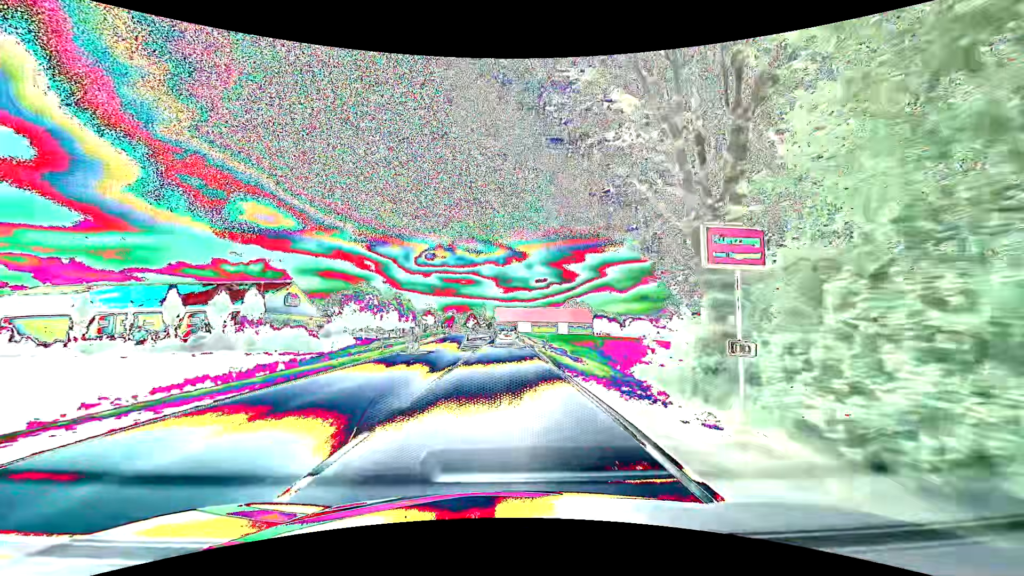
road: primary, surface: asphalt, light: Day
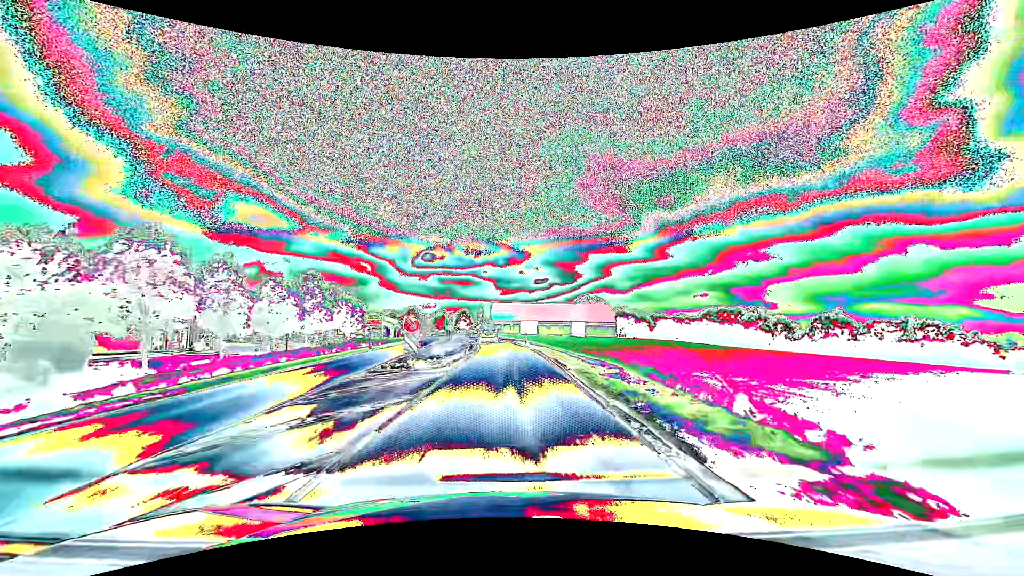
(-0.1, +40.5) m; 0°
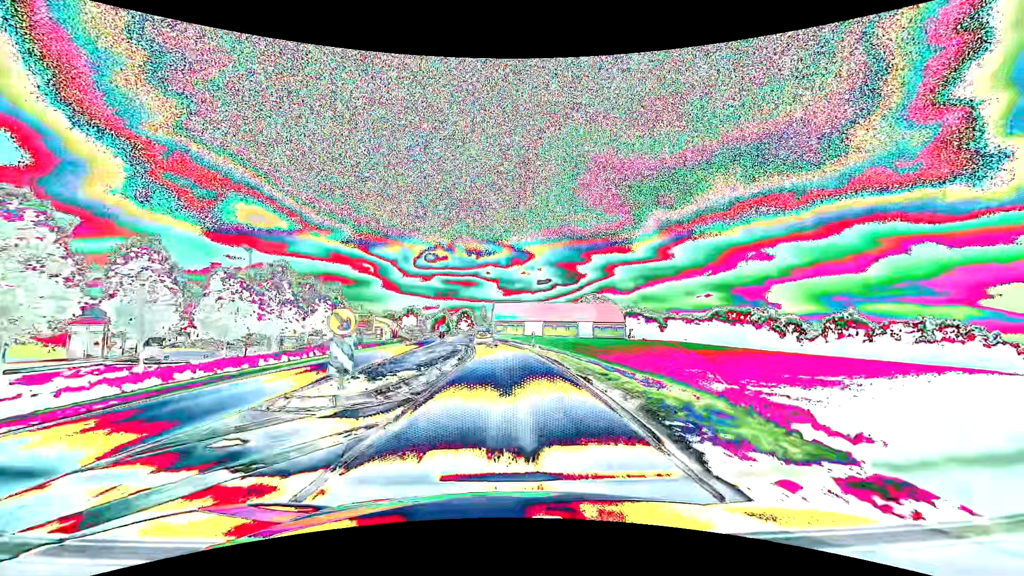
(0.0, +7.9) m; 0°
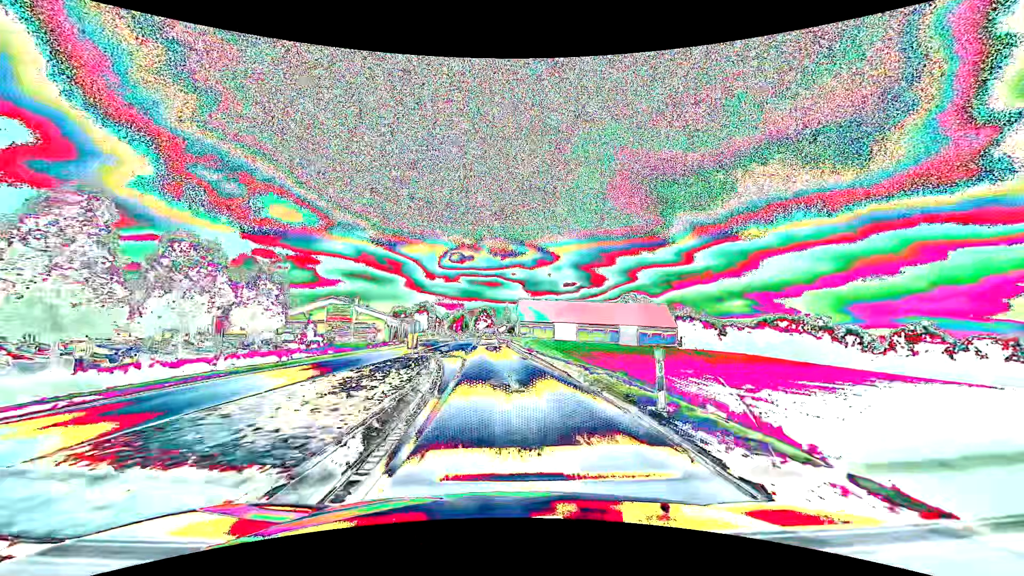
(-0.5, +23.6) m; -3°
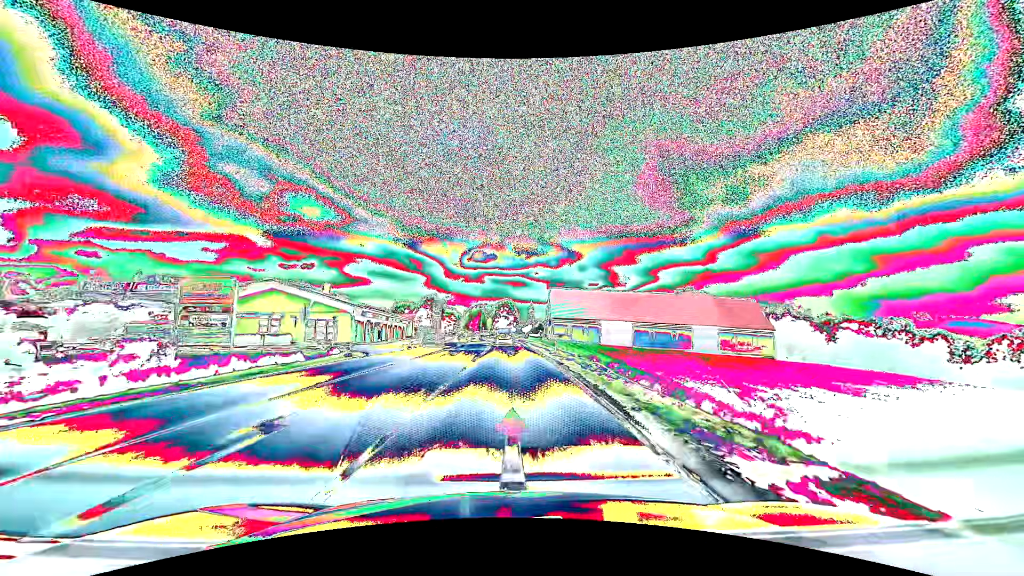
(-1.0, +31.6) m; -3°
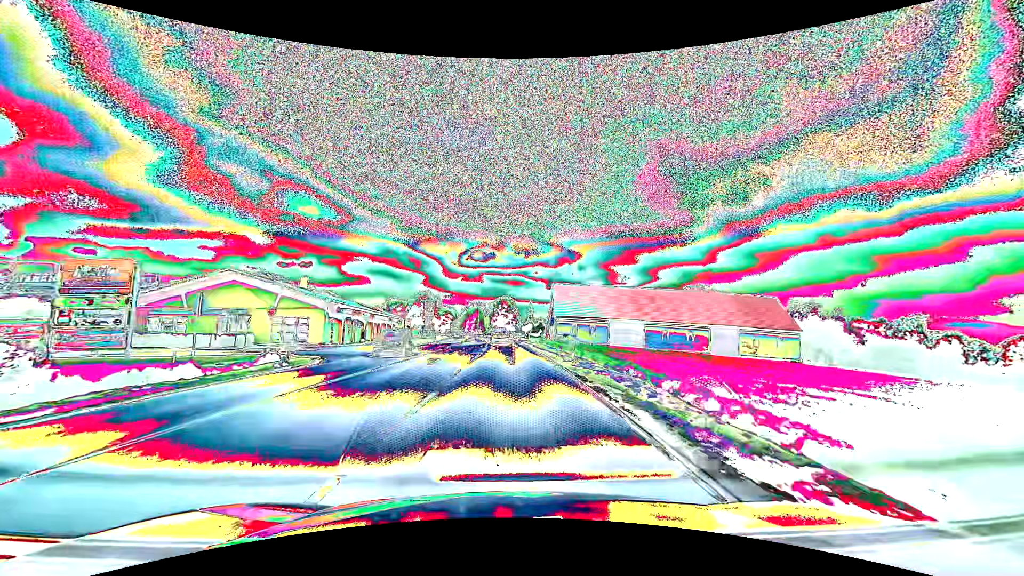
(0.0, +7.9) m; 0°
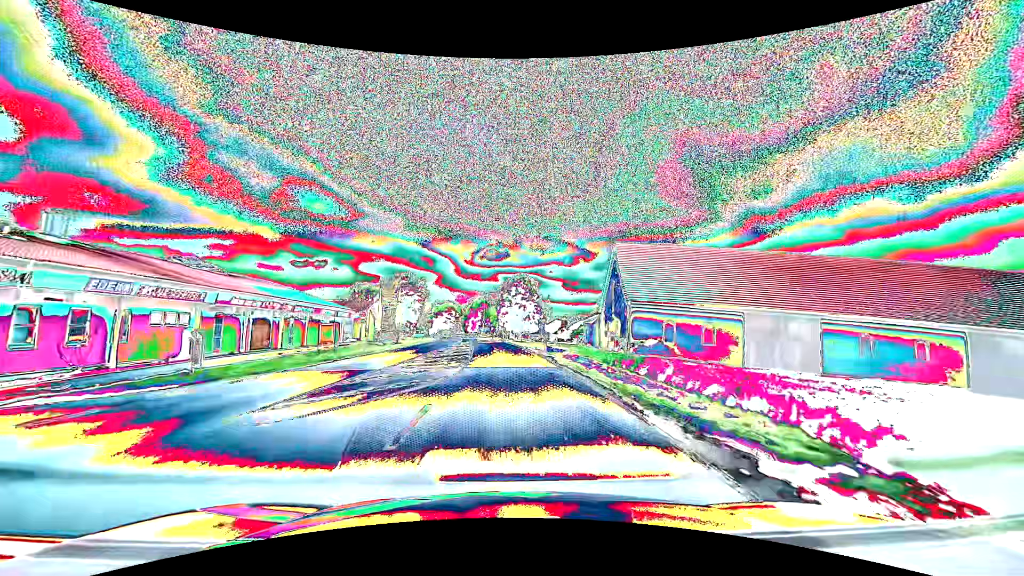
(-0.2, +39.8) m; -2°
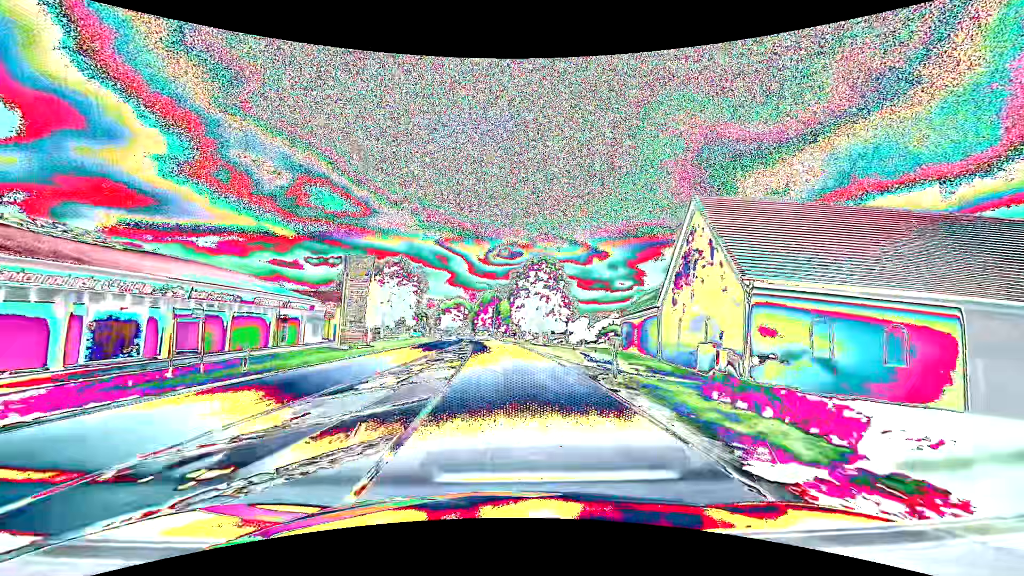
(-0.2, +15.9) m; -1°
(0, +10) (0, +20) (-1, +30) (-1, +40) (-2, +50) (-3, +60) (-4, +70) (-5, +80) (-7, +90) (-9, +99) m
